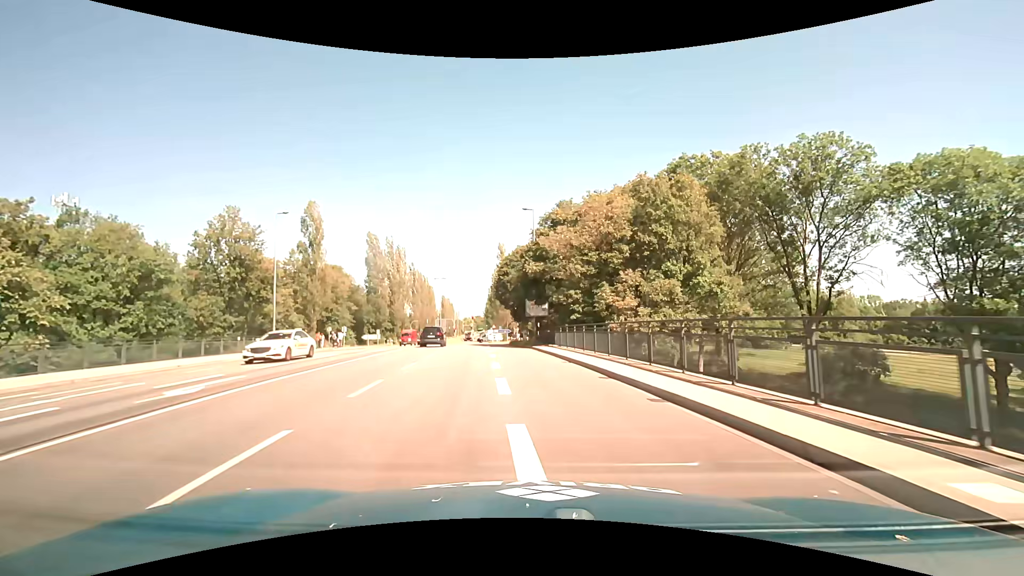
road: secondary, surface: asphalt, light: Day
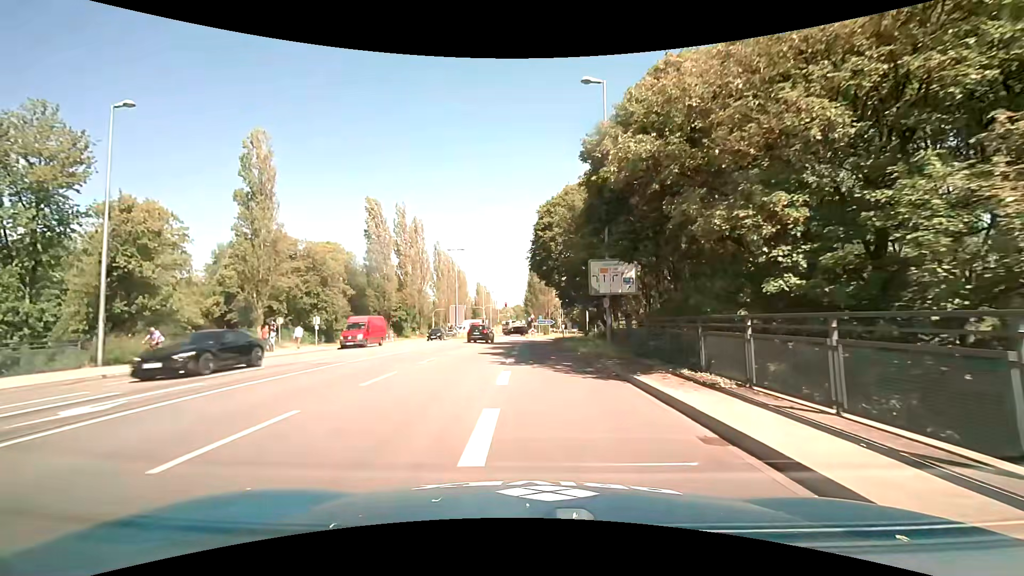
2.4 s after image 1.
(-1.1, +23.2) m; -5°
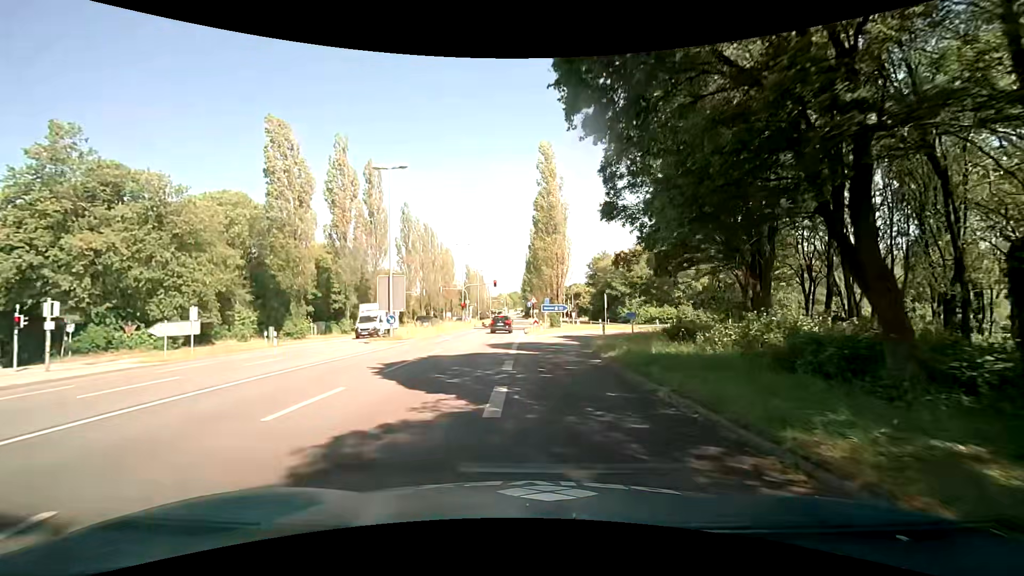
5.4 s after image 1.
(-0.4, +27.9) m; 0°
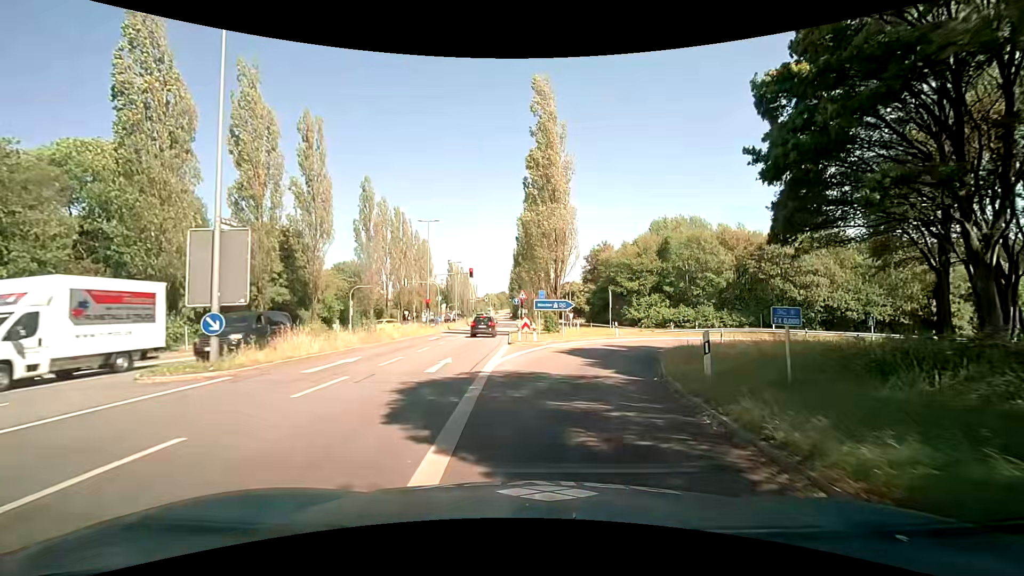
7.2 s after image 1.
(+0.2, +15.8) m; +1°
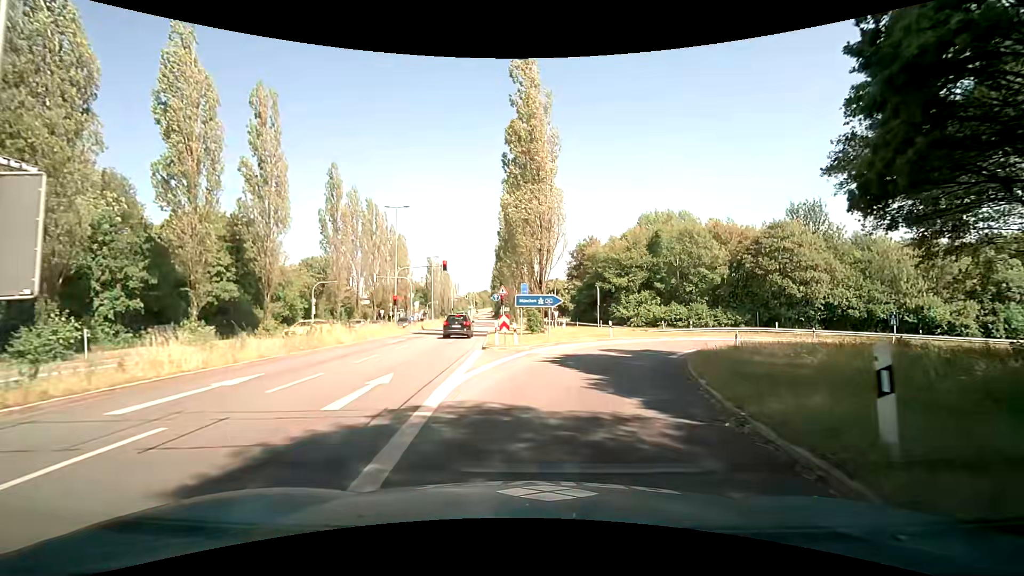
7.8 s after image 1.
(+0.1, +5.4) m; +2°
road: tertiary
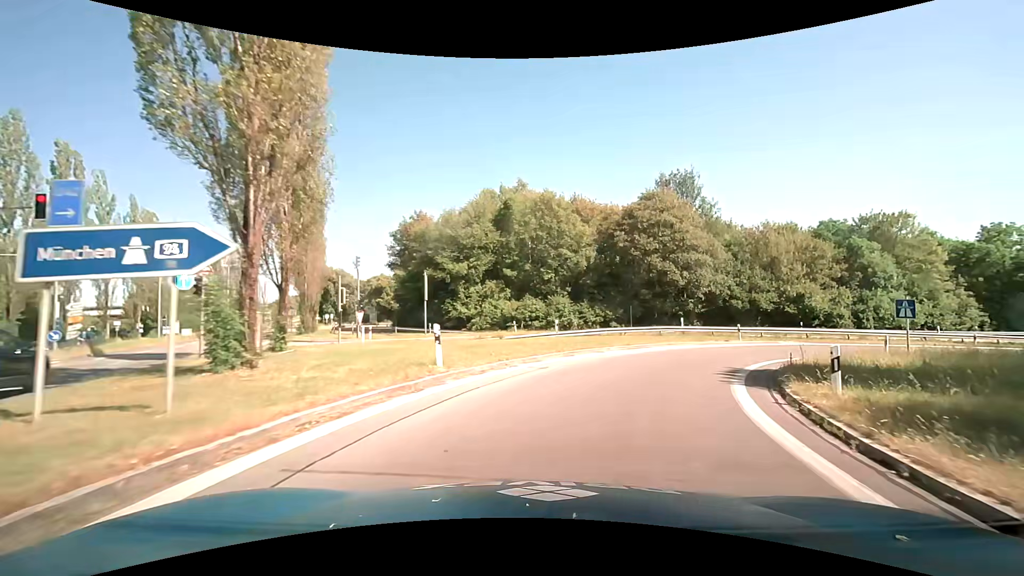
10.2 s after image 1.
(+3.1, +21.2) m; +19°
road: motorway_link
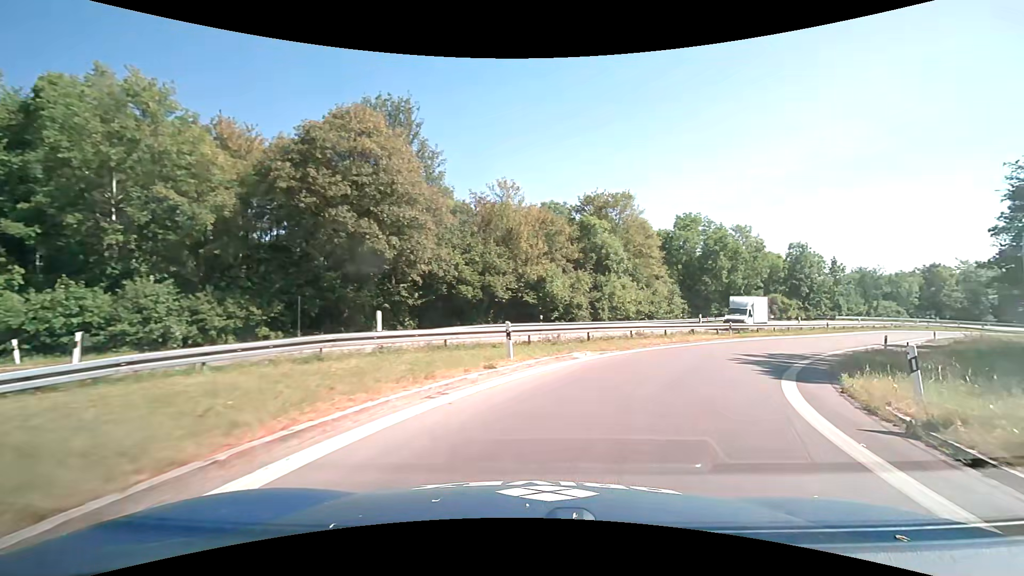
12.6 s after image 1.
(+5.4, +20.6) m; +31°
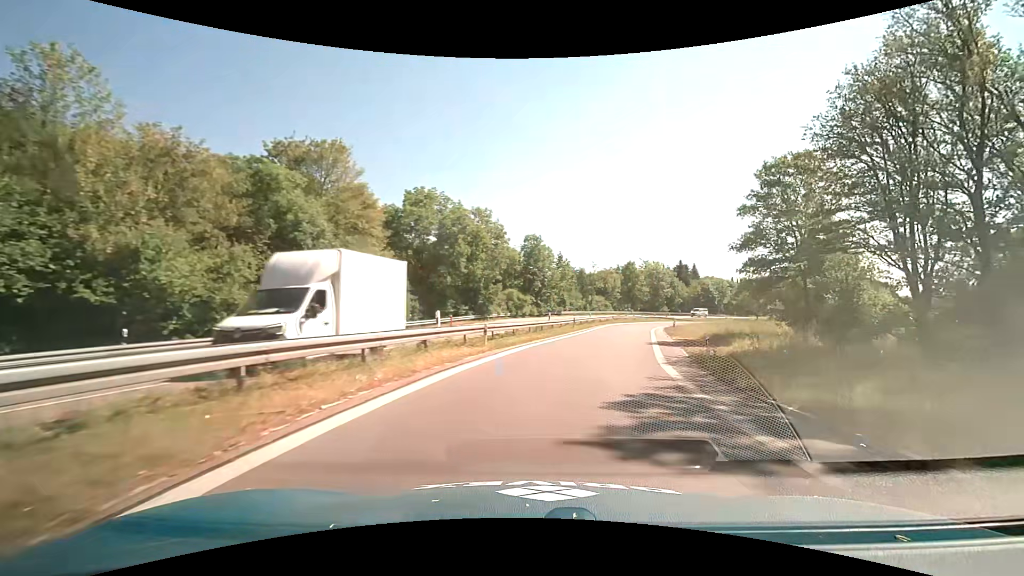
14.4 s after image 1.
(+4.3, +16.2) m; +30°
(+1, +10) (+3, +20) (+4, +30) (+7, +39) (+9, +49) (+12, +59) (+15, +68) (+20, +77) (+26, +85) (+34, +91) m
